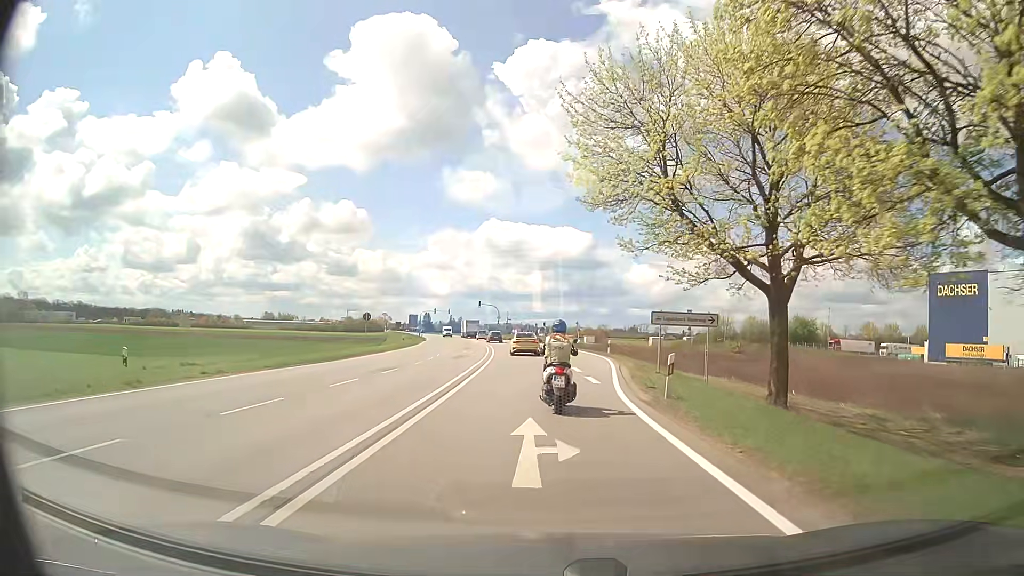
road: secondary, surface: asphalt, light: Day
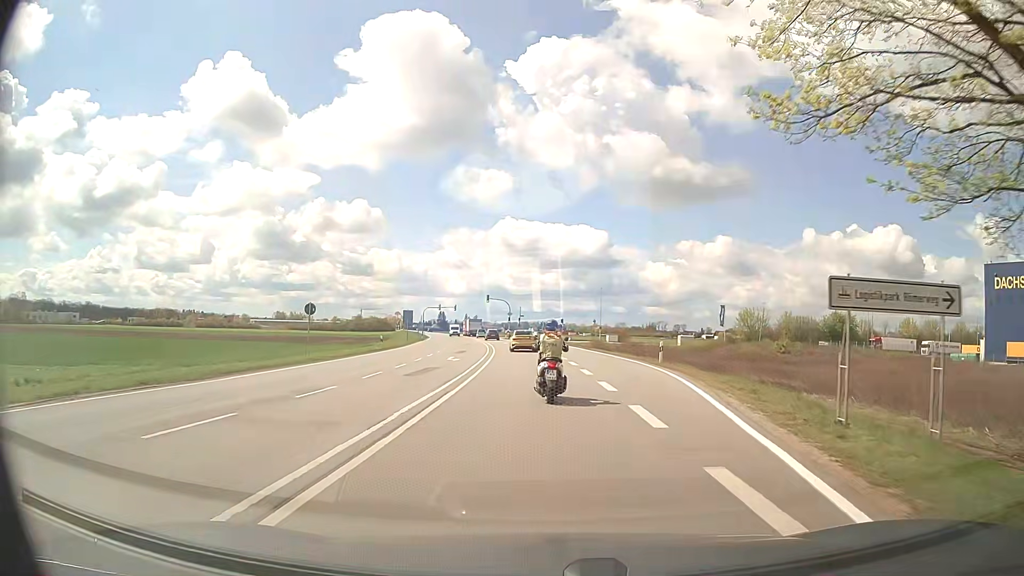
(-0.3, +15.0) m; -2°
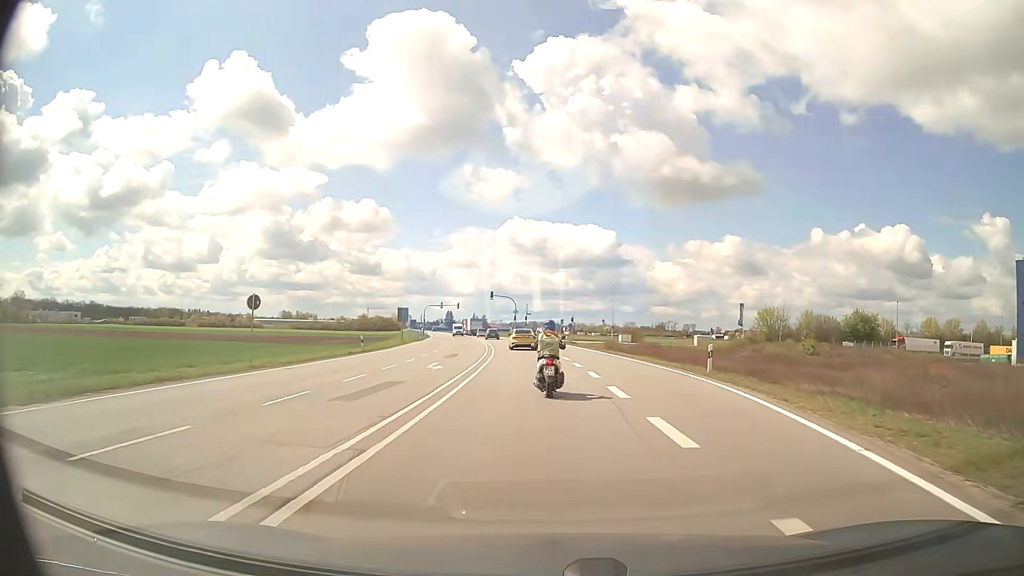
(-0.1, +7.8) m; -1°
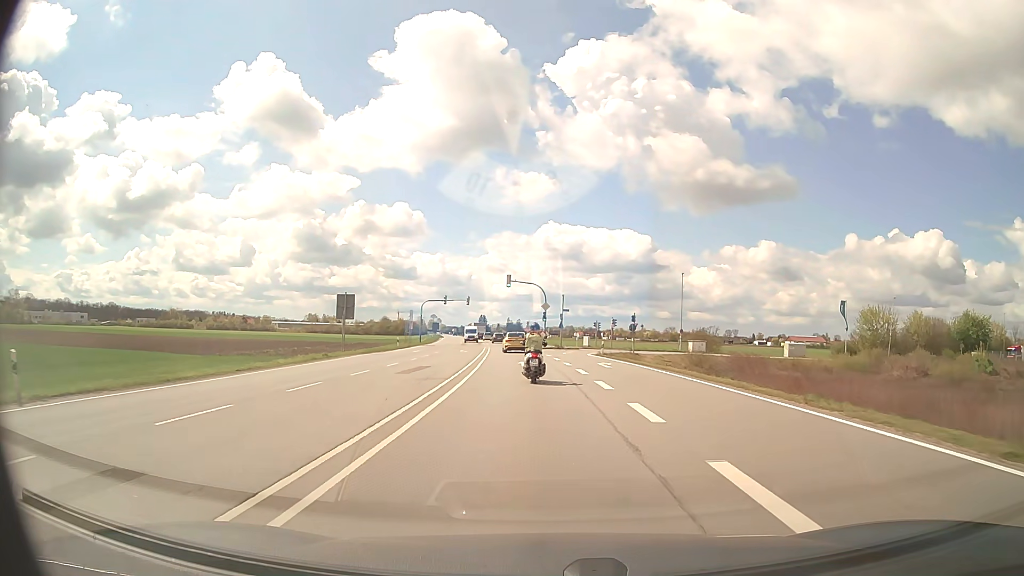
(-0.7, +33.6) m; -3°
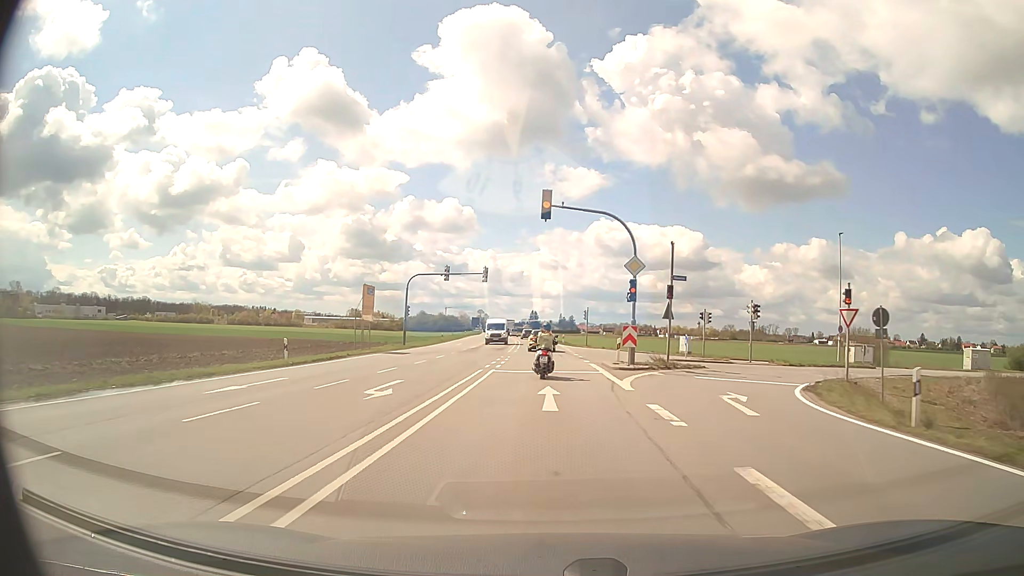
(-1.4, +36.1) m; -5°
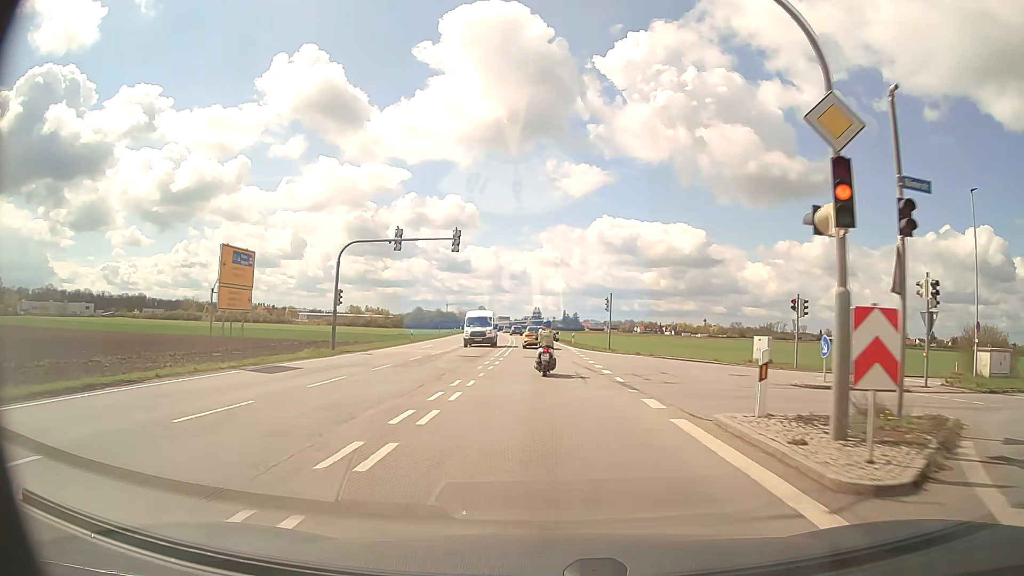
(-0.1, +18.4) m; 0°
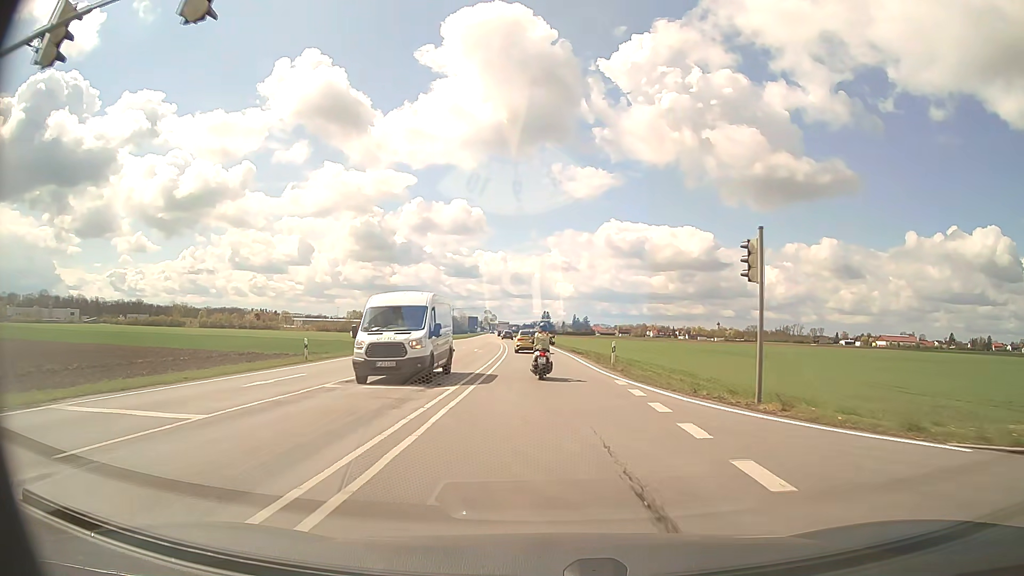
(-0.3, +26.8) m; -1°
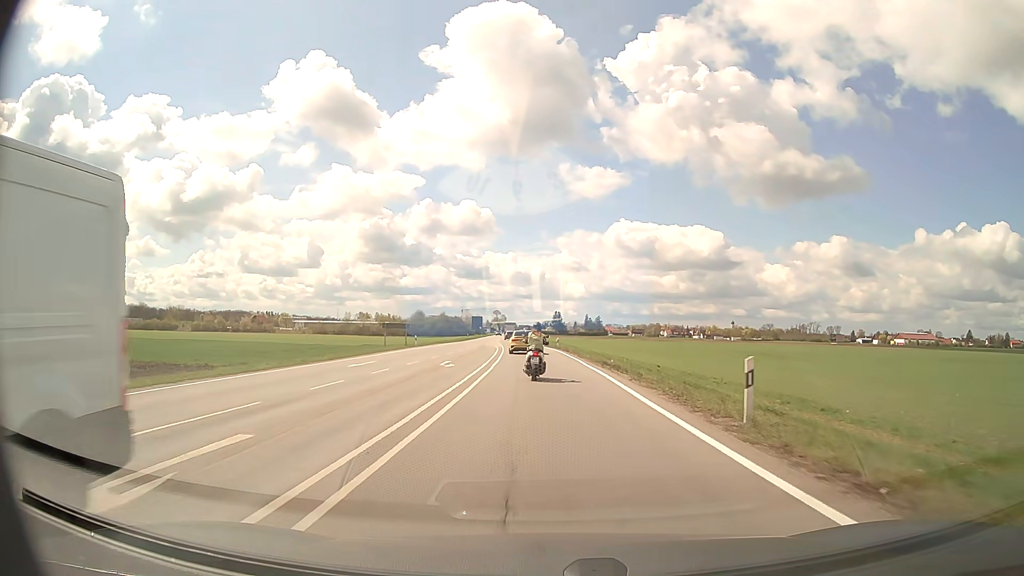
(-0.1, +18.1) m; -1°
(0, +10) (0, +20) (-1, +30) (-1, +40) (-2, +50) (-2, +60) (-3, +70) (-4, +80) (-4, +90) (-5, +100) m
